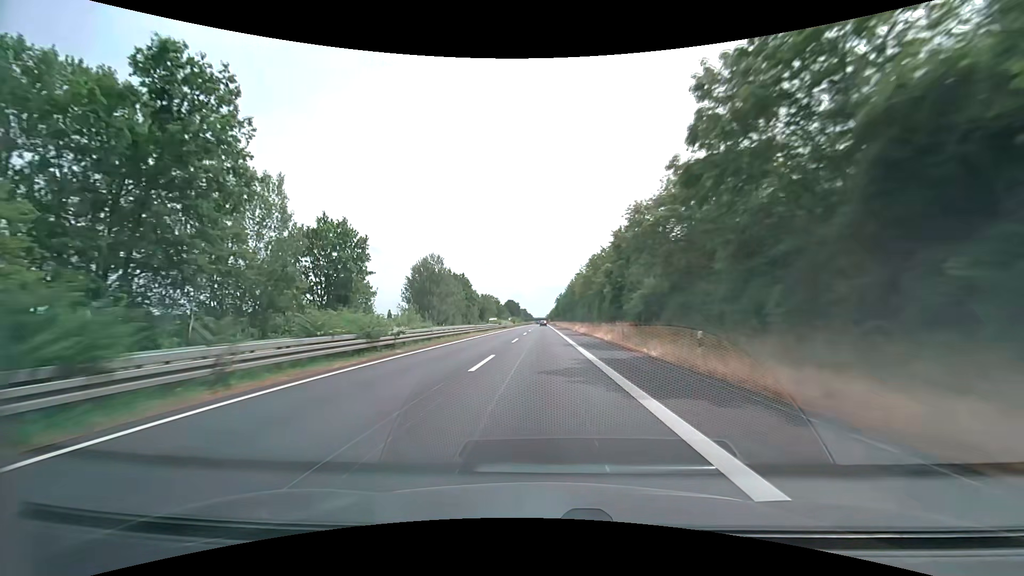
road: trunk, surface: asphalt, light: Day
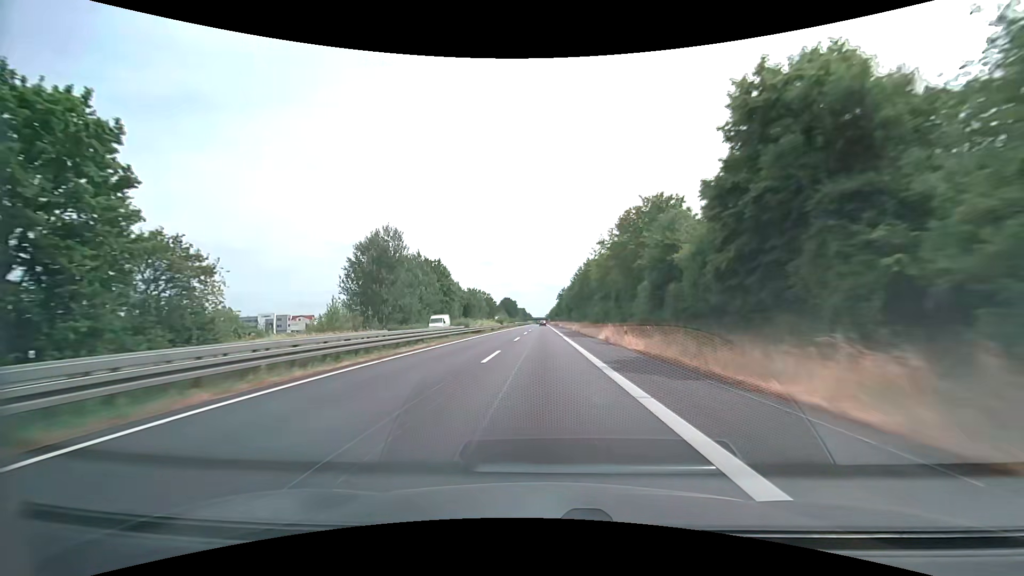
(0.0, +33.2) m; 0°
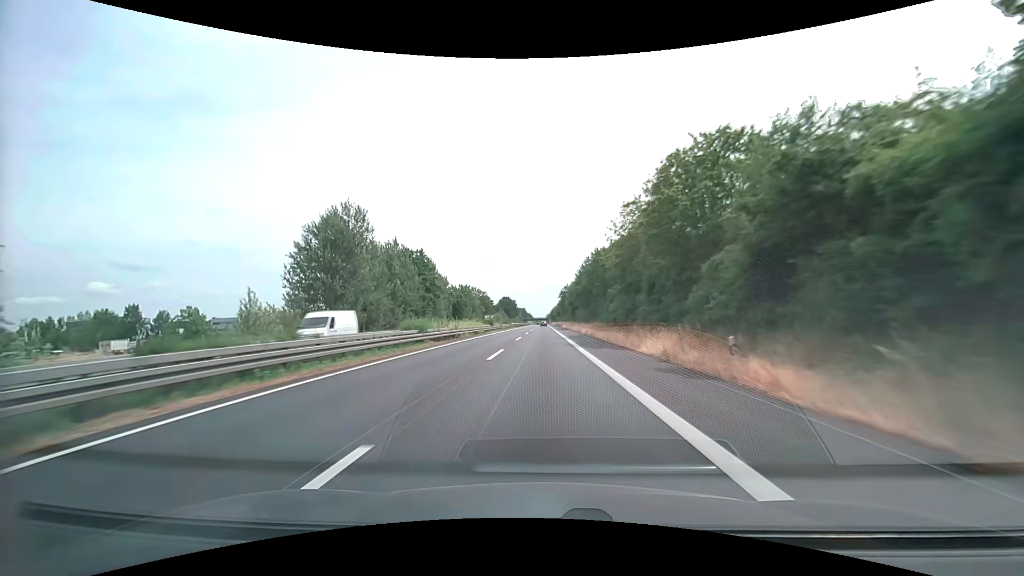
(-0.1, +16.6) m; 0°
